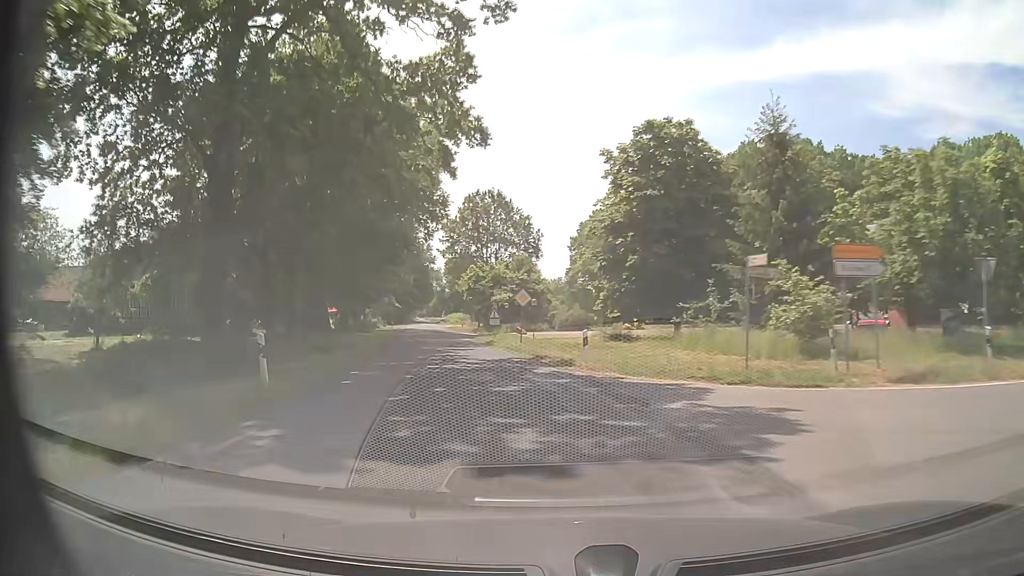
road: secondary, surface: asphalt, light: Day
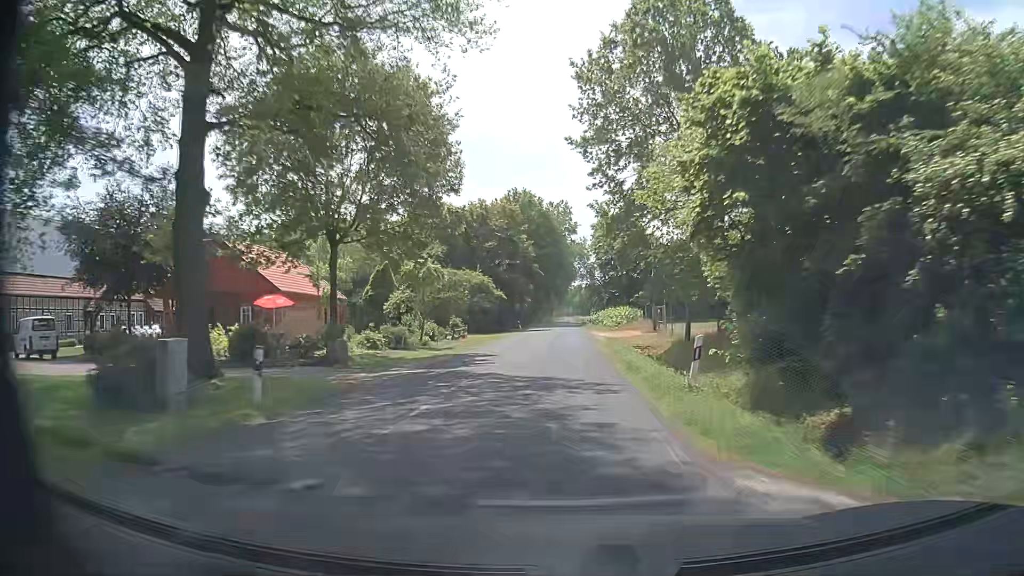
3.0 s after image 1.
(-9.3, +56.2) m; -13°
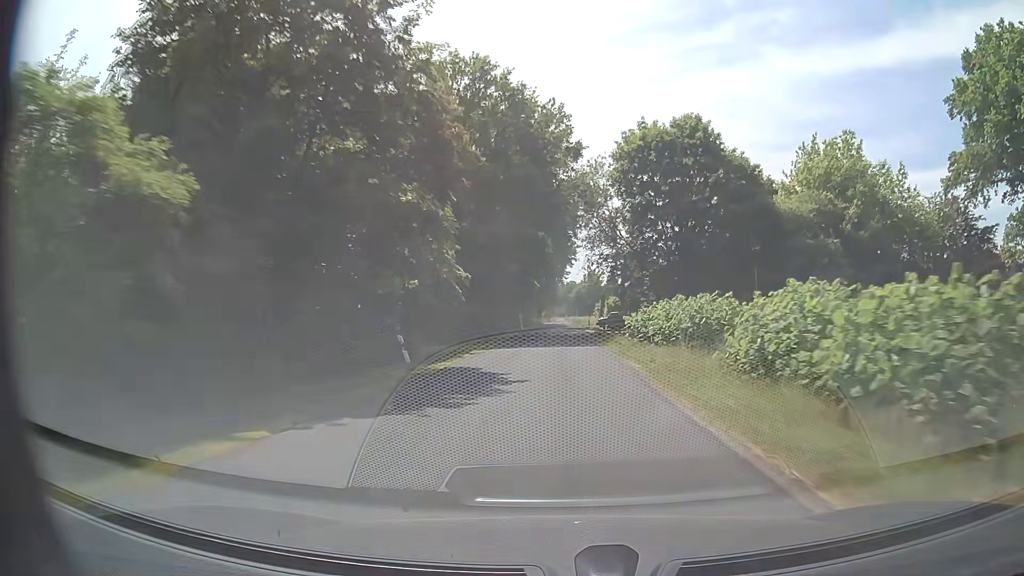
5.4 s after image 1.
(+0.1, +50.0) m; 0°
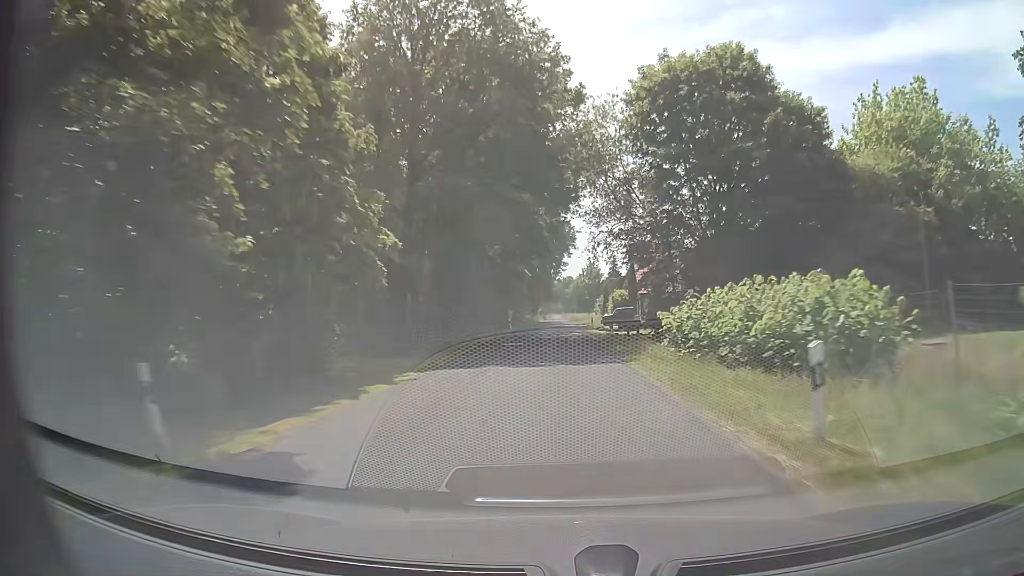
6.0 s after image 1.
(0.0, +12.7) m; 0°
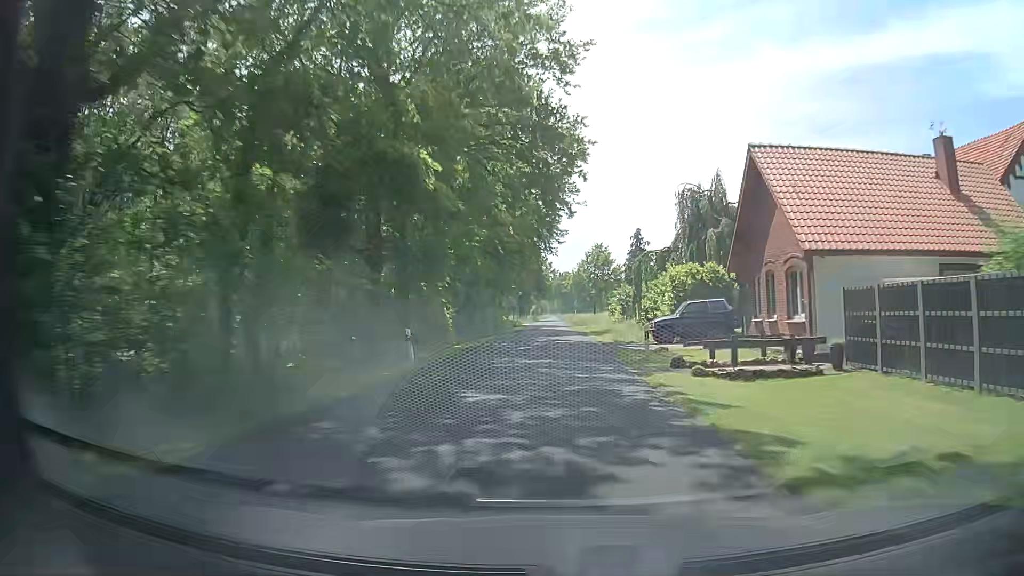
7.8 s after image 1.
(+0.3, +38.5) m; +1°
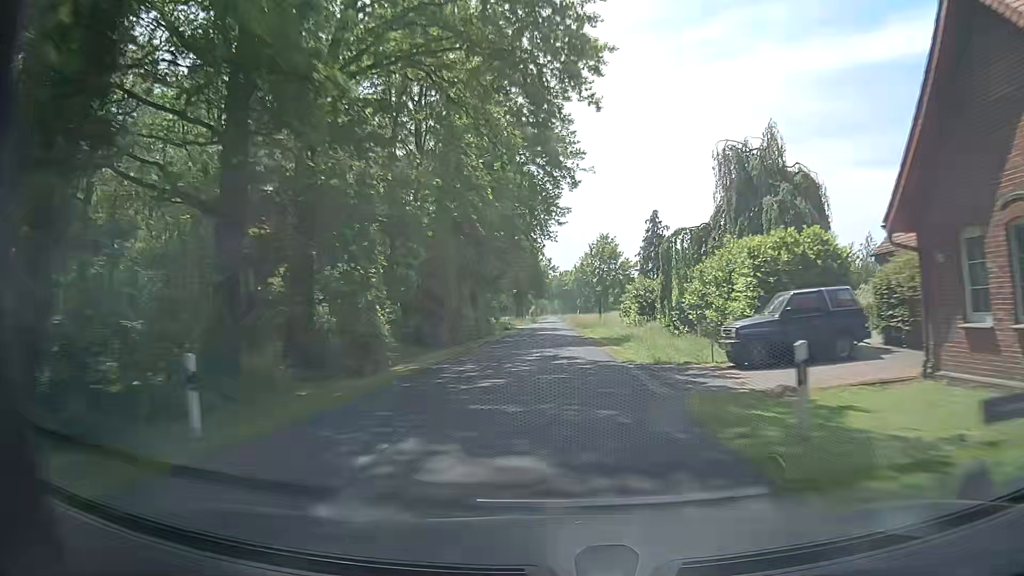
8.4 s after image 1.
(0.0, +12.9) m; -1°
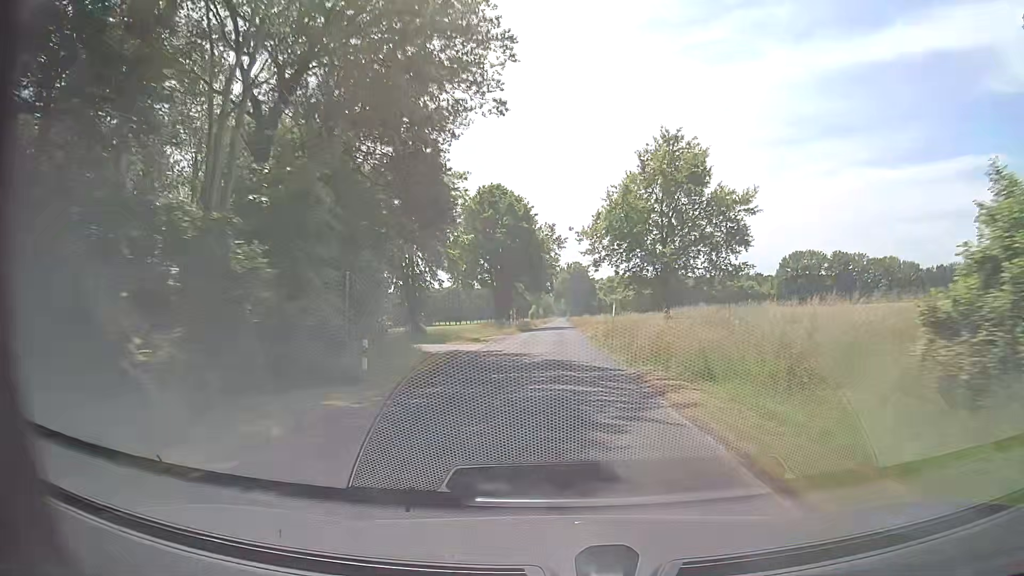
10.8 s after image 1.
(+0.3, +52.5) m; 0°
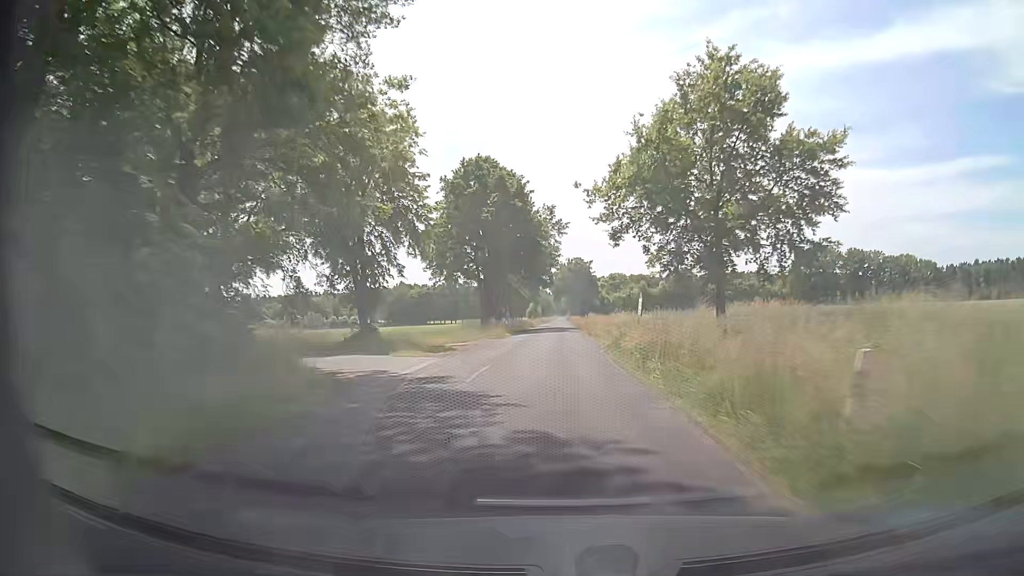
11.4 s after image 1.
(0.0, +13.1) m; 0°
(0, +10) (0, +20) (0, +30) (0, +40) (0, +50) (0, +60) (0, +70) (0, +80) (0, +90) (+1, +100) m
